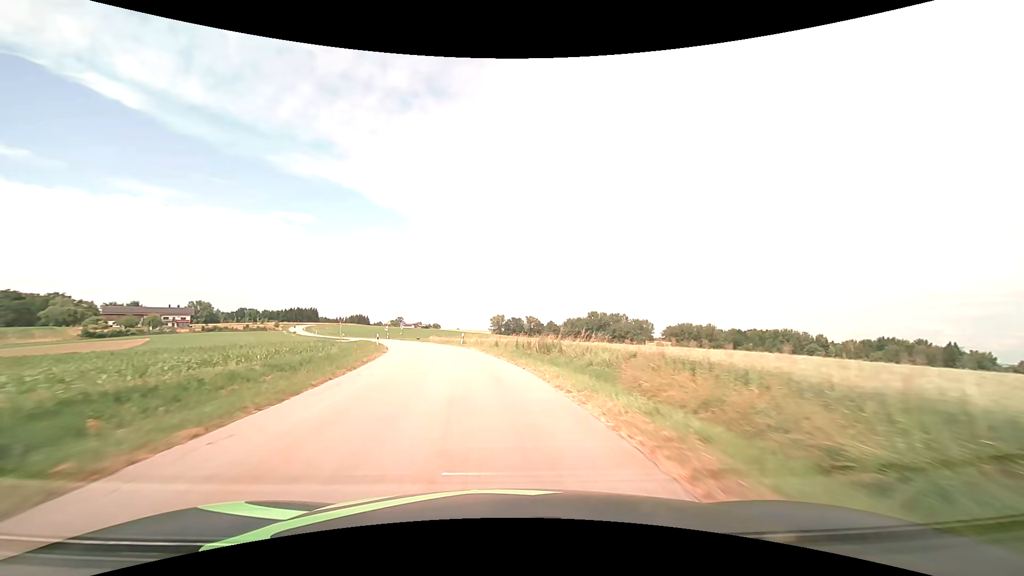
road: tertiary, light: Day
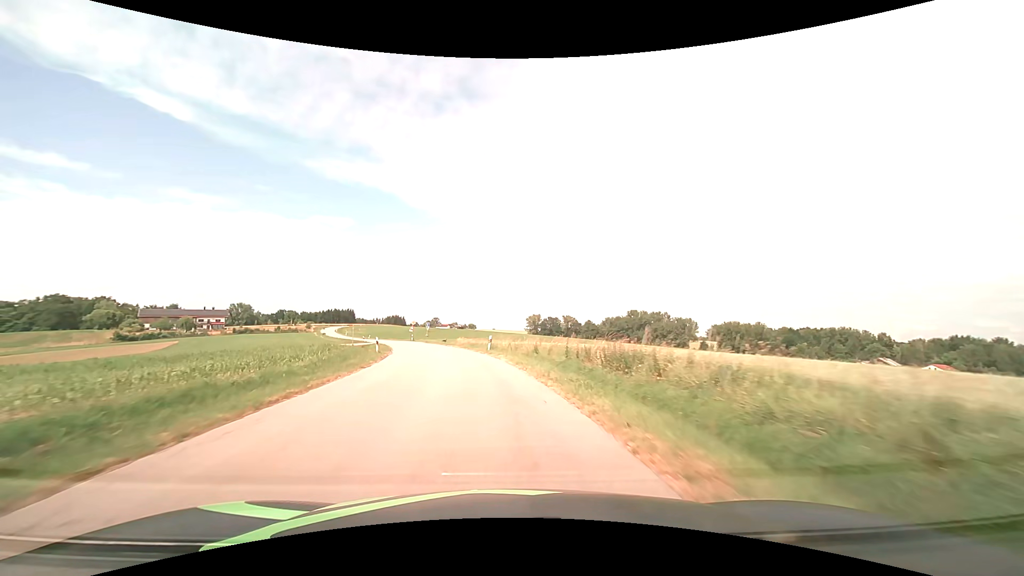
(-0.4, +10.8) m; -4°
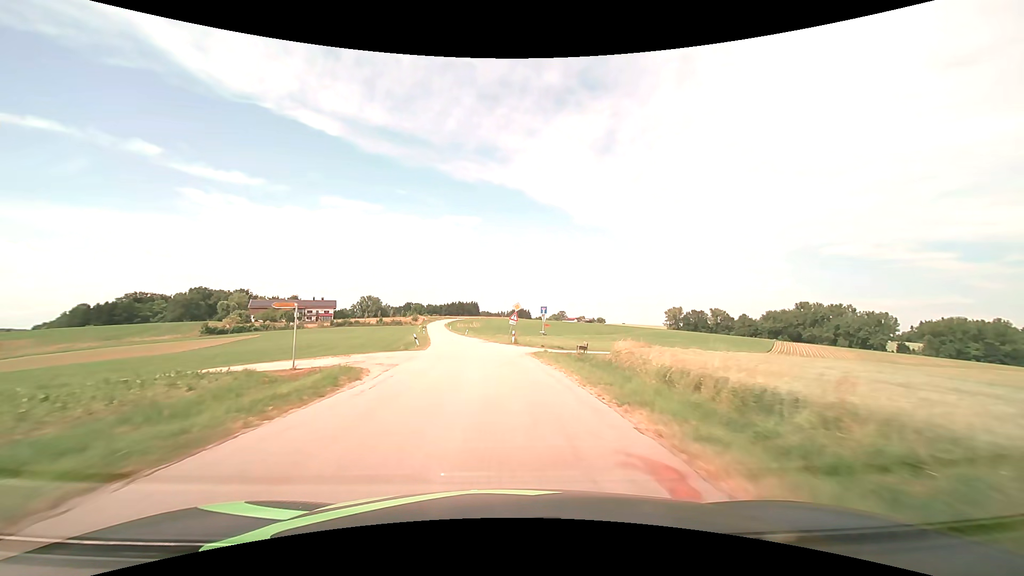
(-6.0, +43.0) m; -15°
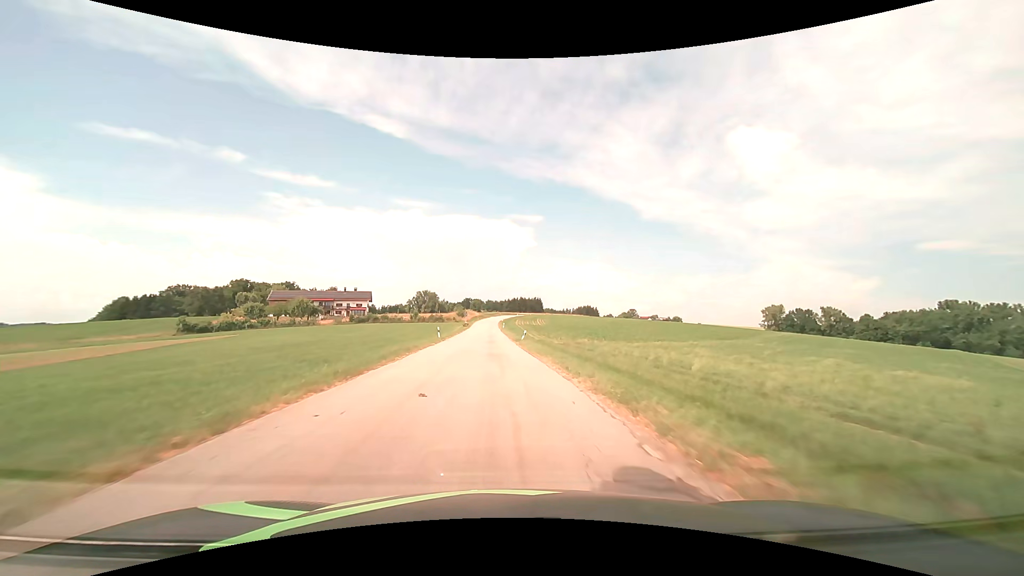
(-3.0, +43.6) m; -7°
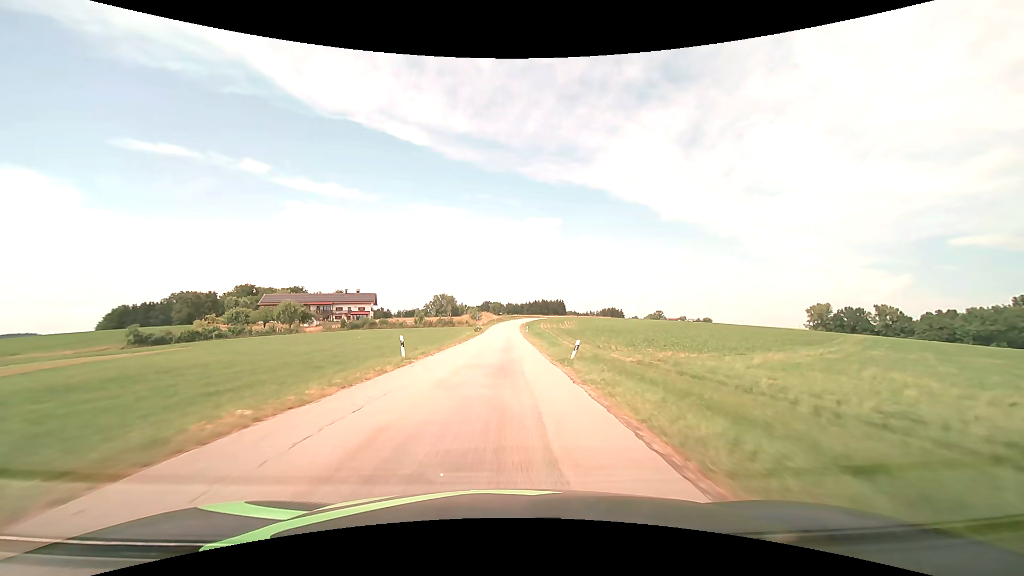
(-0.6, +21.7) m; -2°
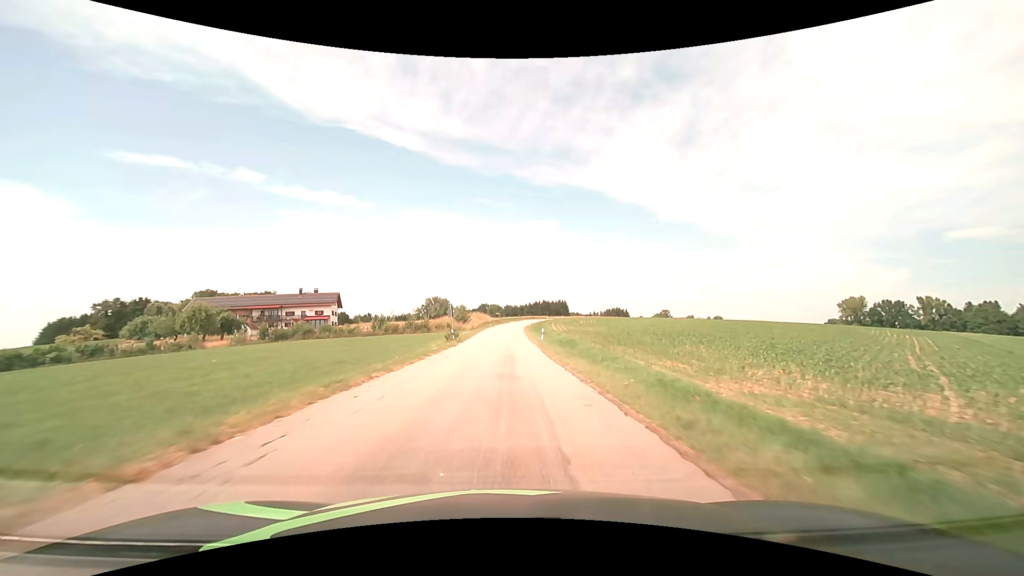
(-0.1, +32.4) m; 0°
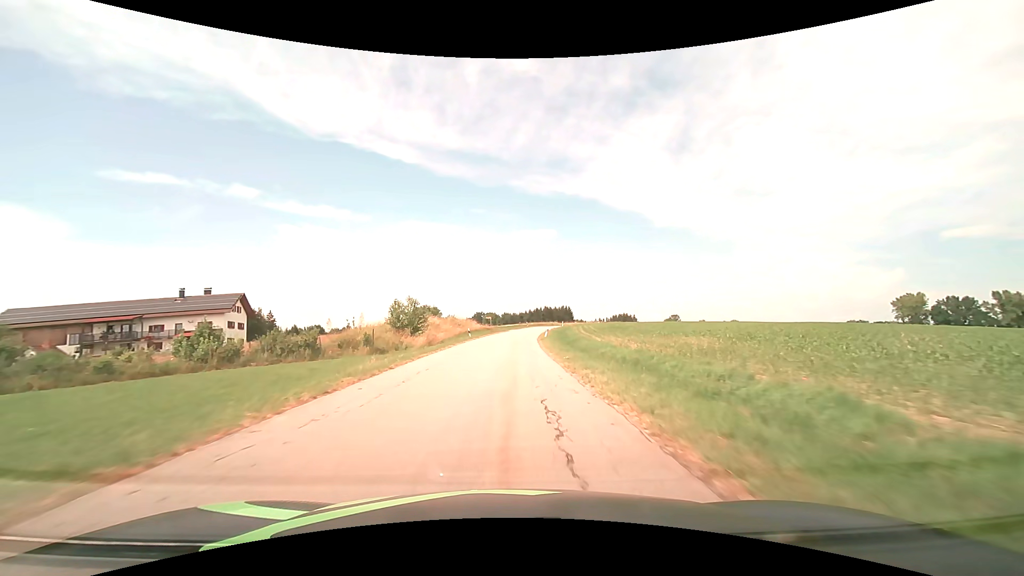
(+0.2, +42.9) m; 0°
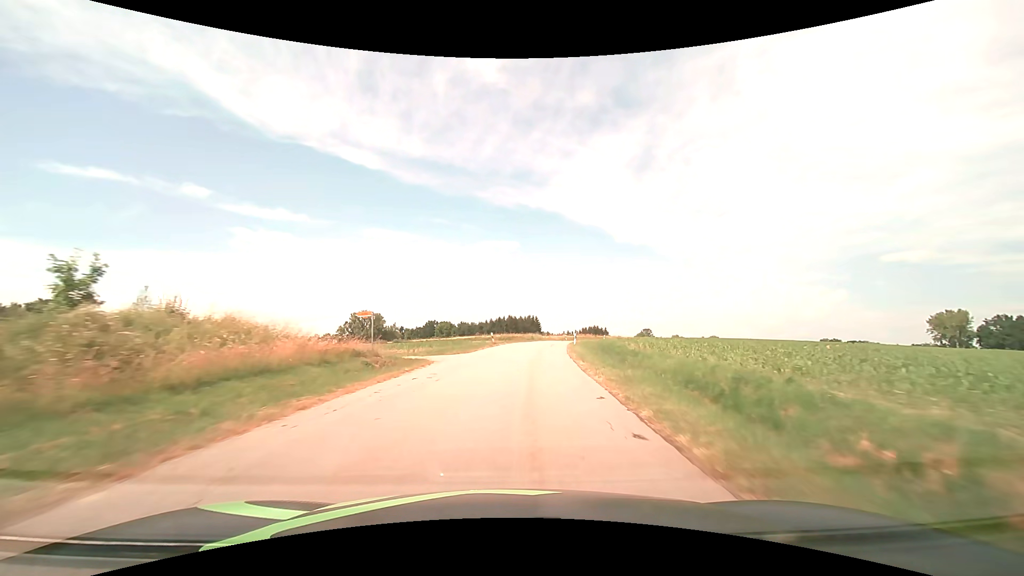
(+1.3, +54.9) m; +4°
(0, +10) (+1, +20) (+2, +30) (+3, +40) (+4, +50) (+6, +60) (+8, +69) (+11, +79) (+14, +88) (+18, +98) m
